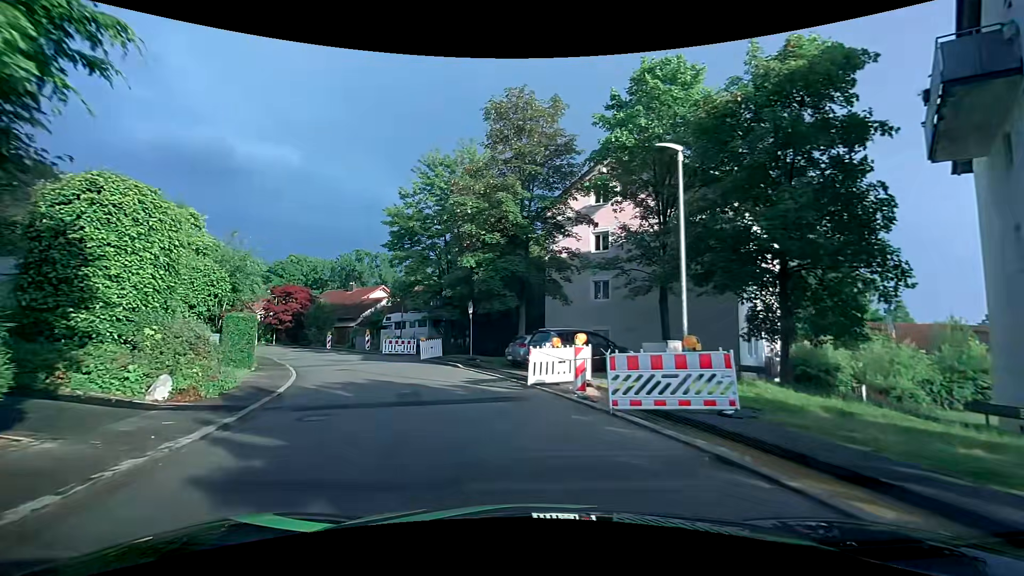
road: tertiary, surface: asphalt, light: Day
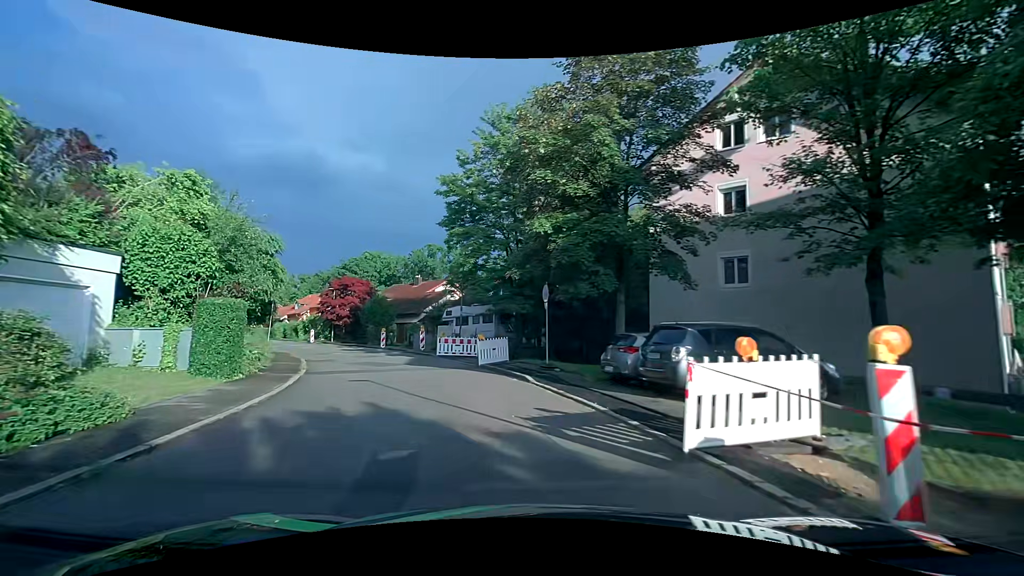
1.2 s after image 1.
(-0.5, +7.6) m; -8°
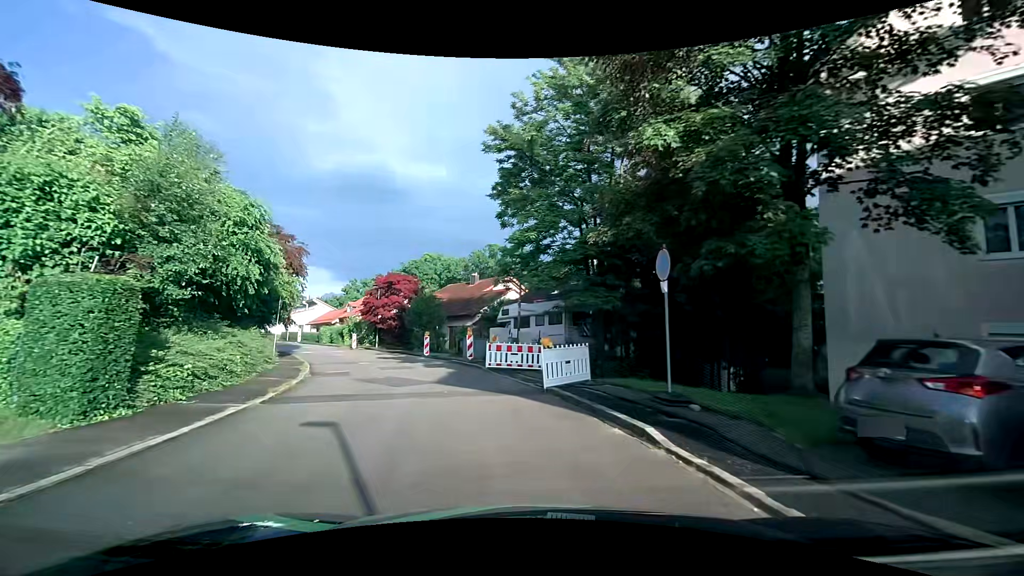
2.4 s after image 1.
(-0.7, +7.6) m; -9°
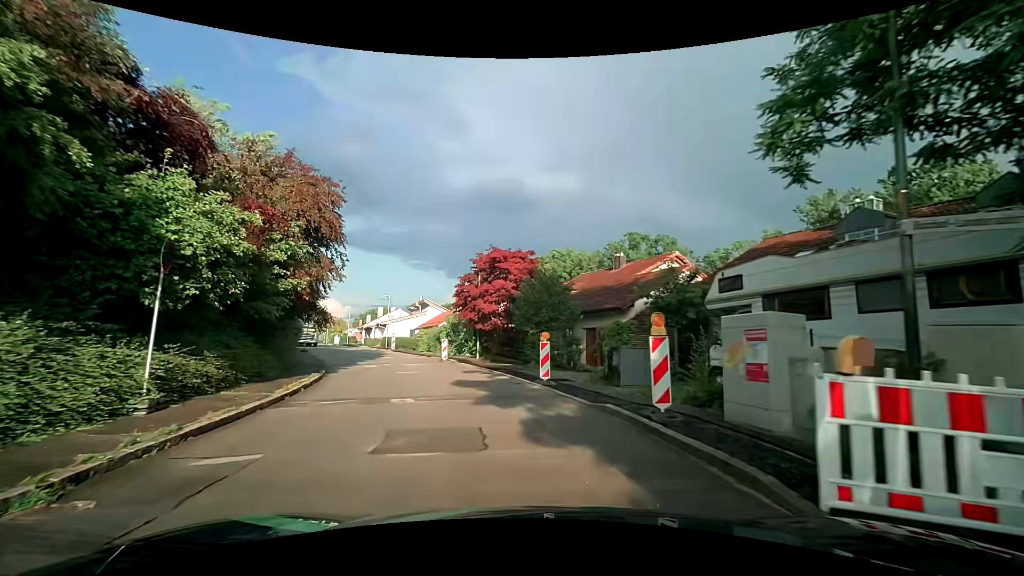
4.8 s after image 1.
(-2.2, +15.3) m; -15°
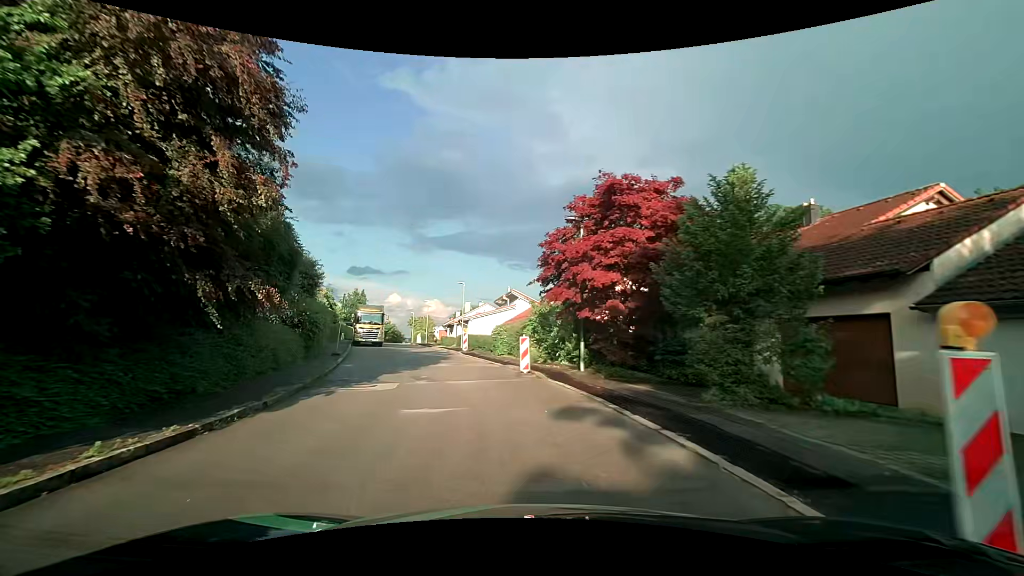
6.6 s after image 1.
(-1.1, +11.8) m; -11°
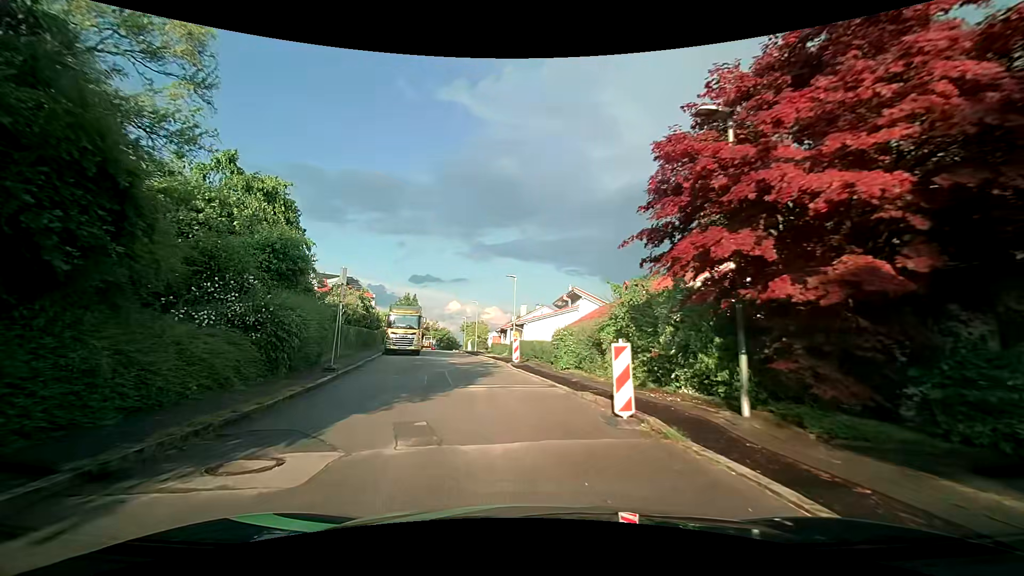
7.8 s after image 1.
(-0.4, +8.1) m; -6°
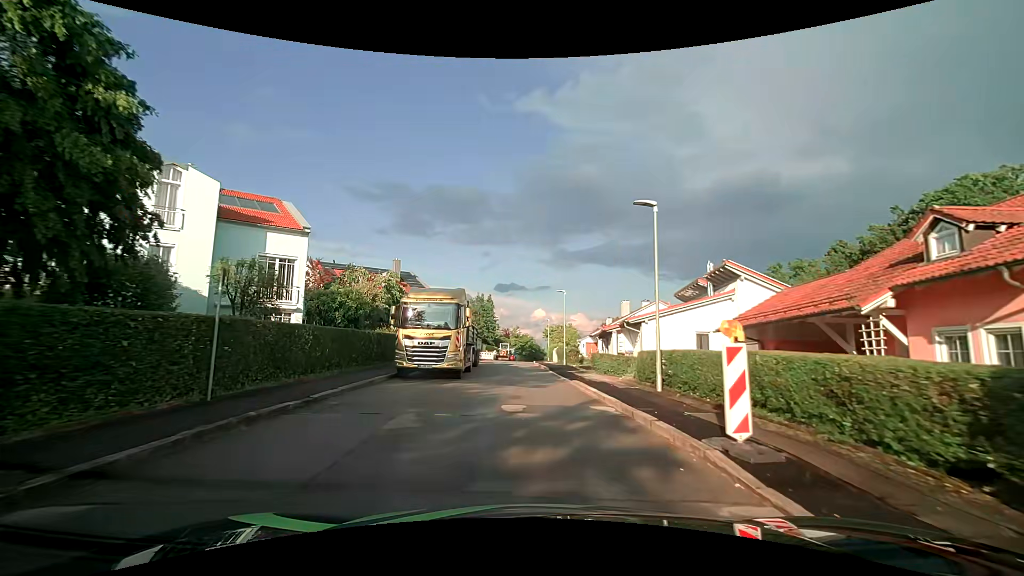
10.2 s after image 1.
(-1.9, +17.3) m; -11°
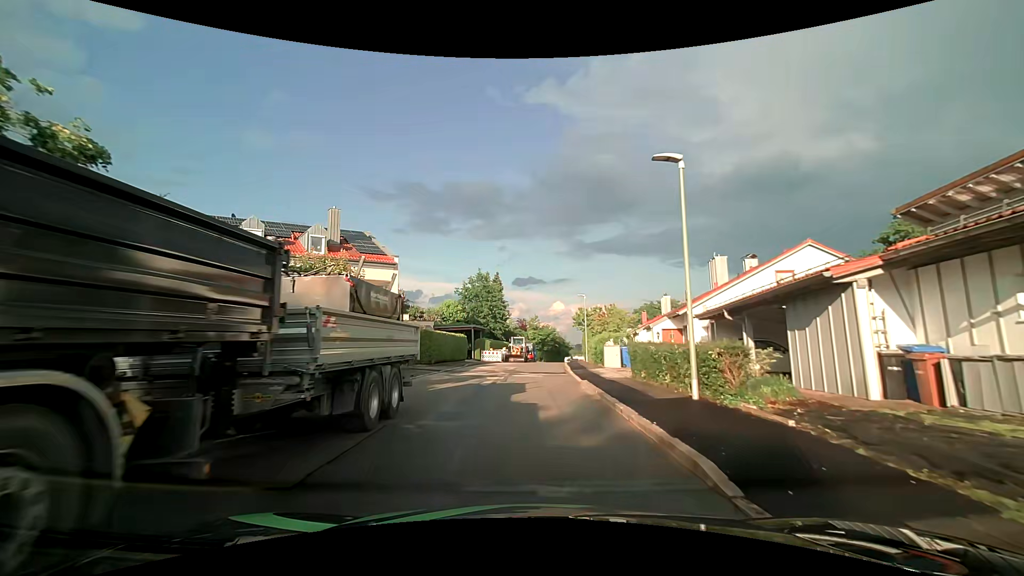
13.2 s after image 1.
(-0.3, +23.5) m; -1°
